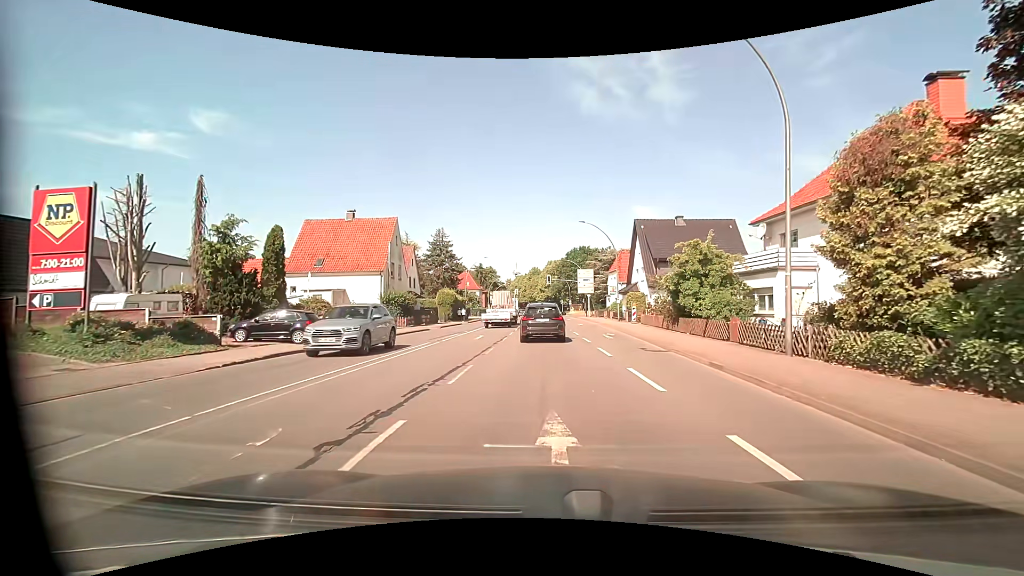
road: primary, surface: asphalt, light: Day
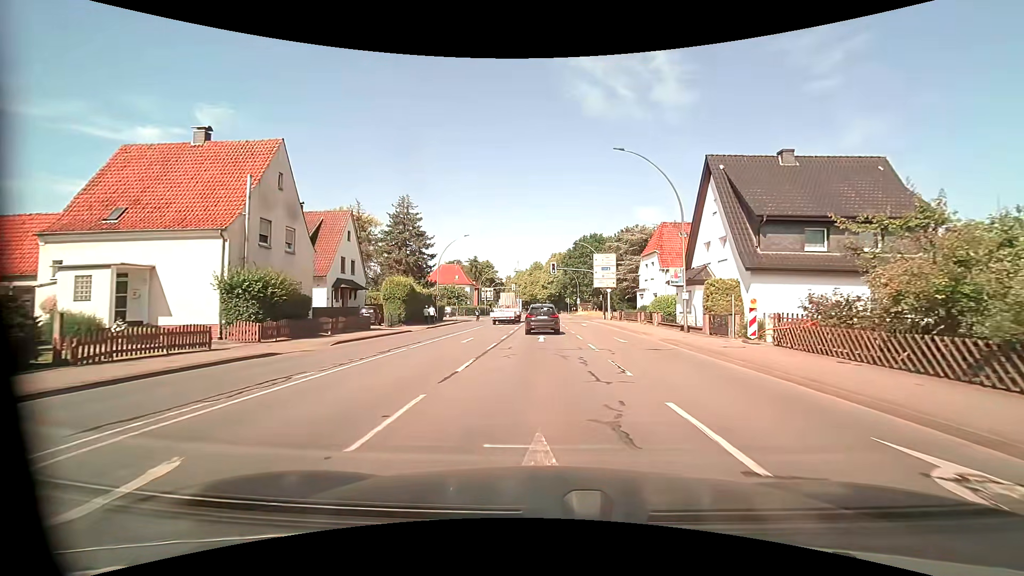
(-0.1, +22.8) m; -1°
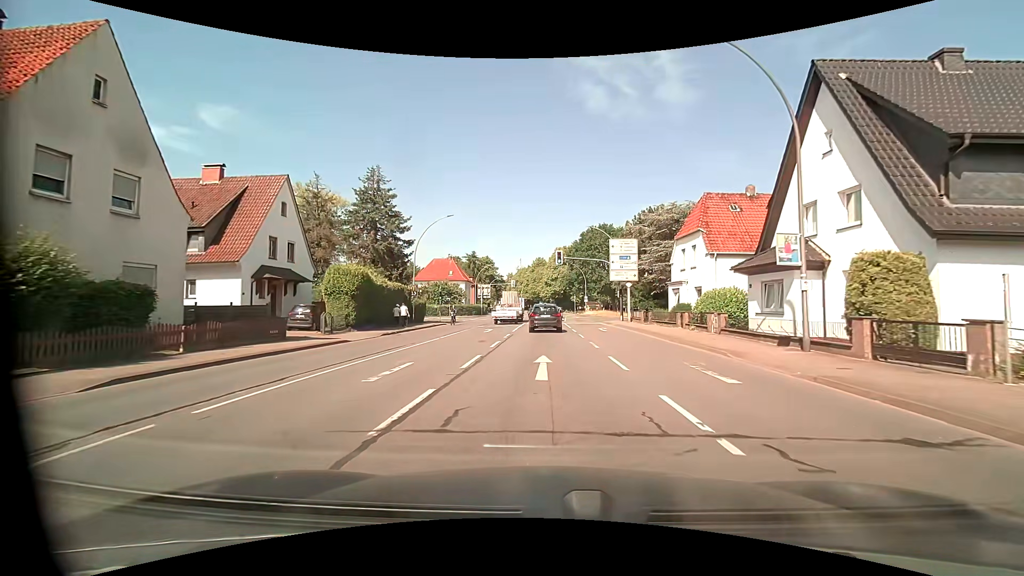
(0.0, +11.7) m; 0°
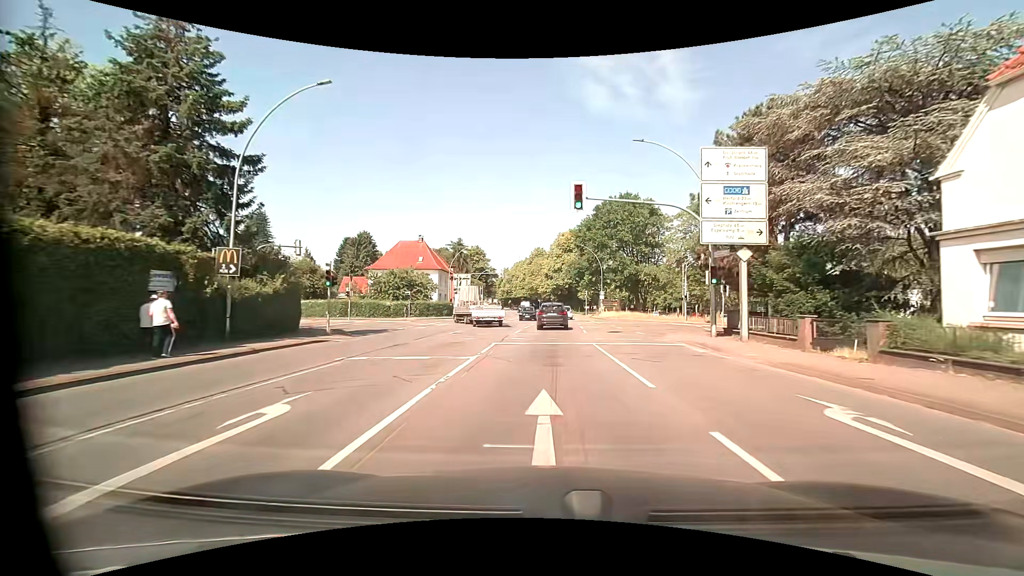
(-0.3, +26.7) m; 0°
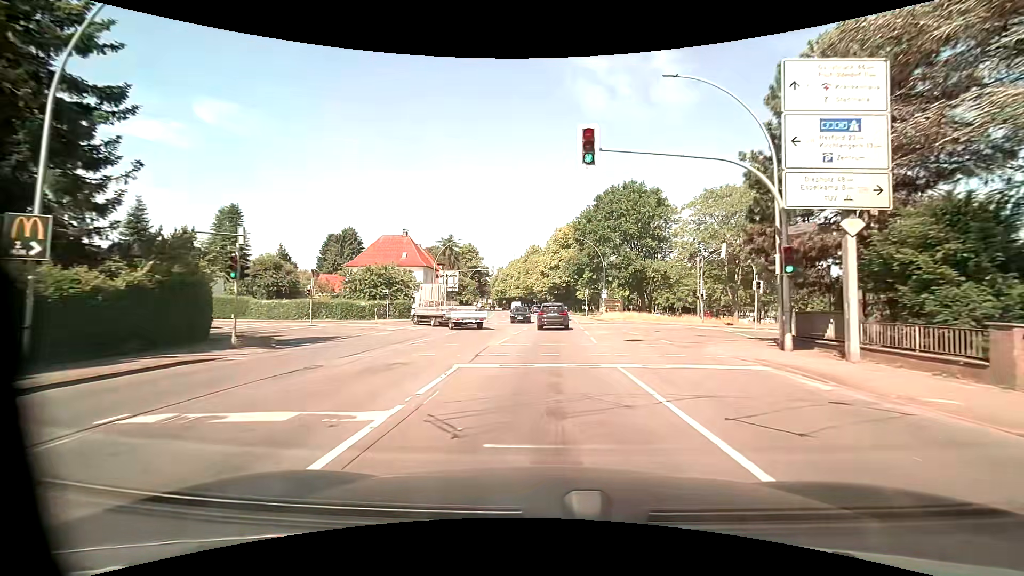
(-0.1, +7.2) m; 0°
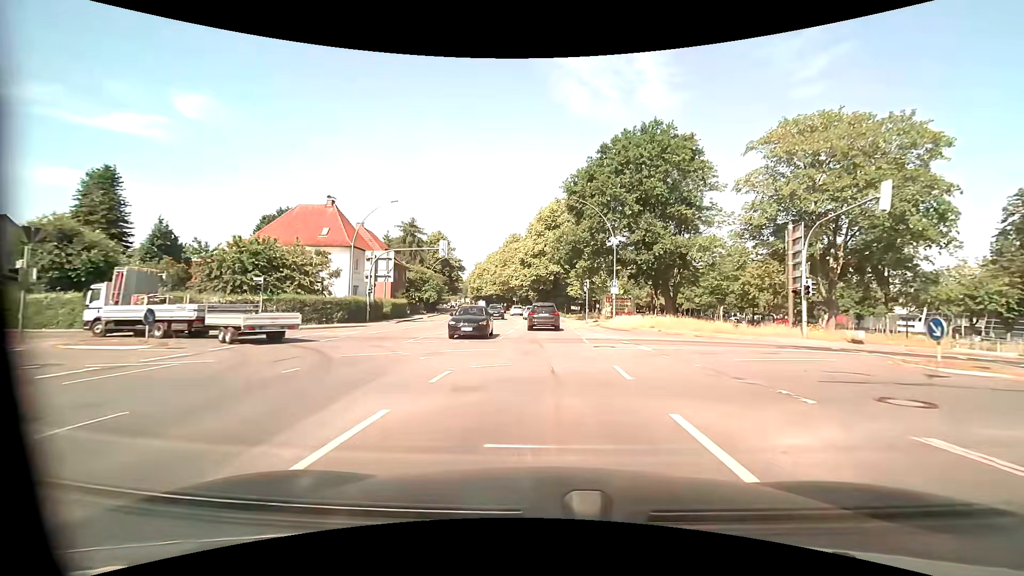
(+0.4, +21.8) m; +2°
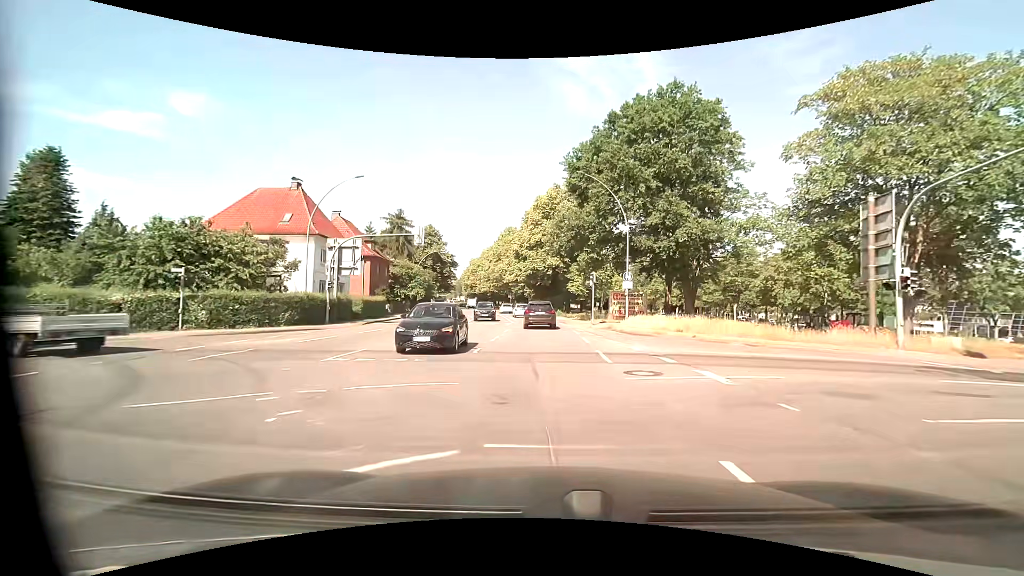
(0.0, +7.2) m; 0°
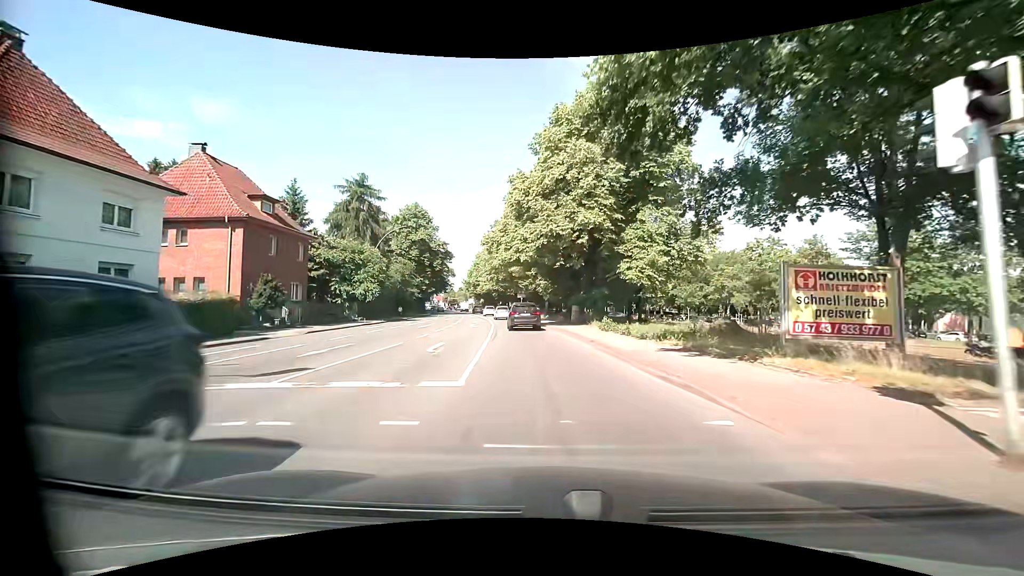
(-0.4, +28.9) m; -2°
(0, +10) (-1, +20) (-1, +30) (-3, +40) (-4, +50) (-5, +60) (-7, +70) (-9, +79) (-11, +89) (-13, +99) m
